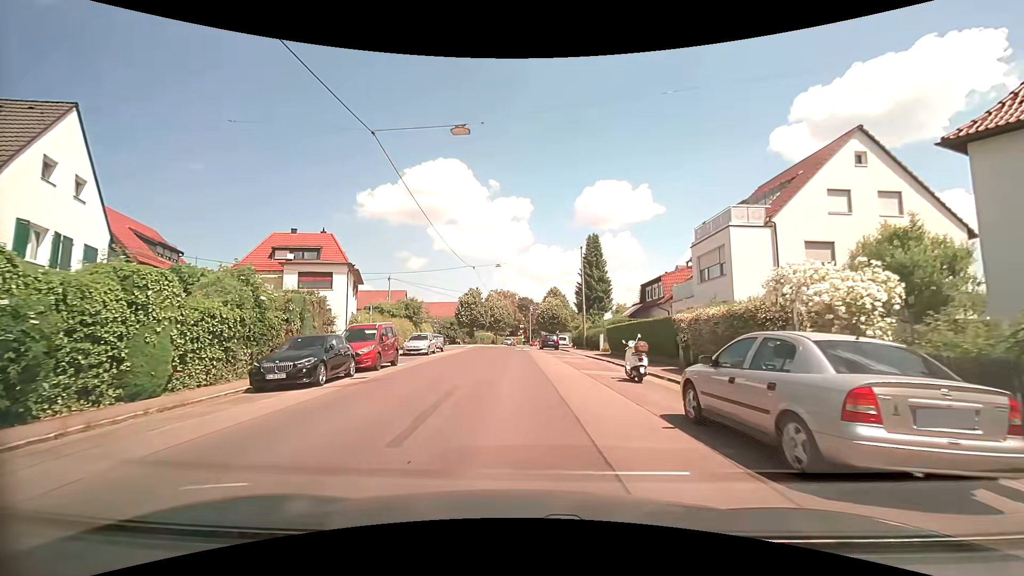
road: tertiary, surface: asphalt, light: Day
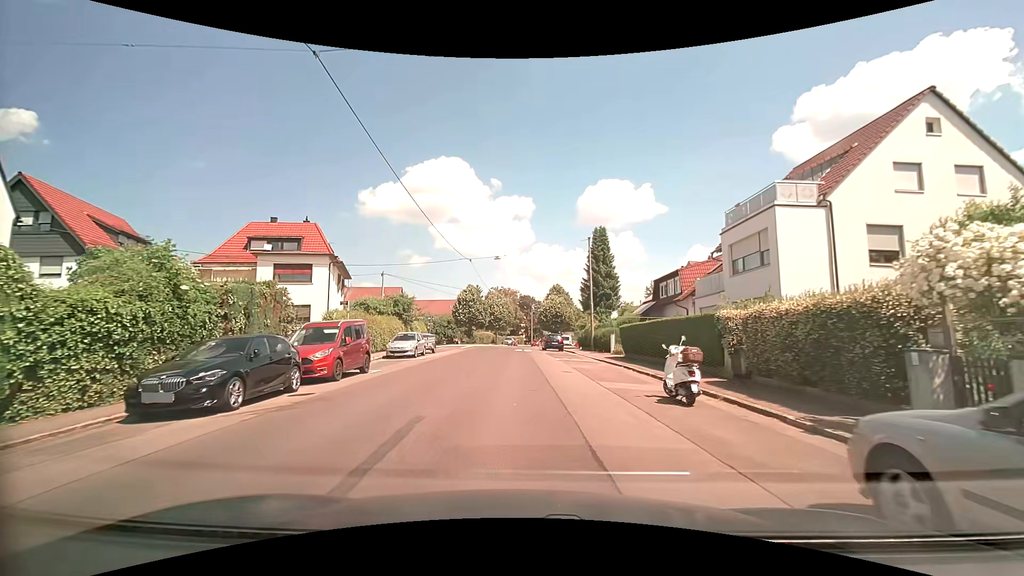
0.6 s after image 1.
(0.0, +4.2) m; 0°
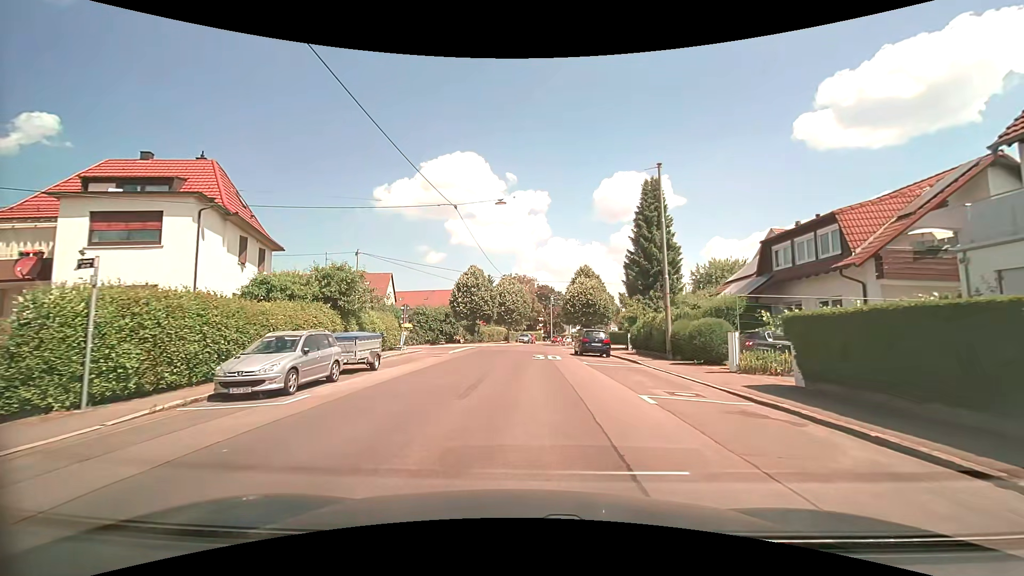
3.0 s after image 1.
(-0.3, +16.6) m; -2°
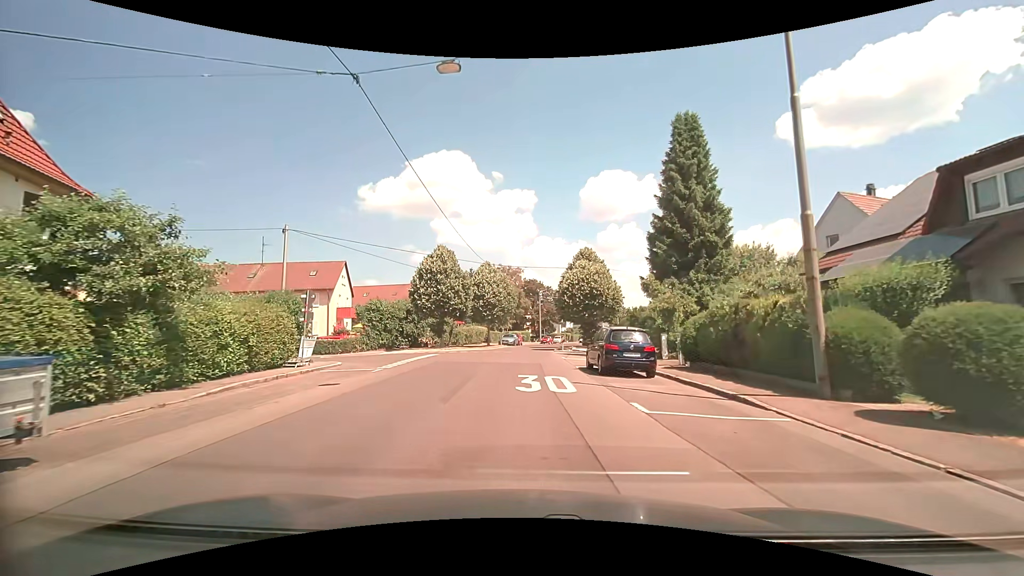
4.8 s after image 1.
(+0.1, +12.4) m; +1°
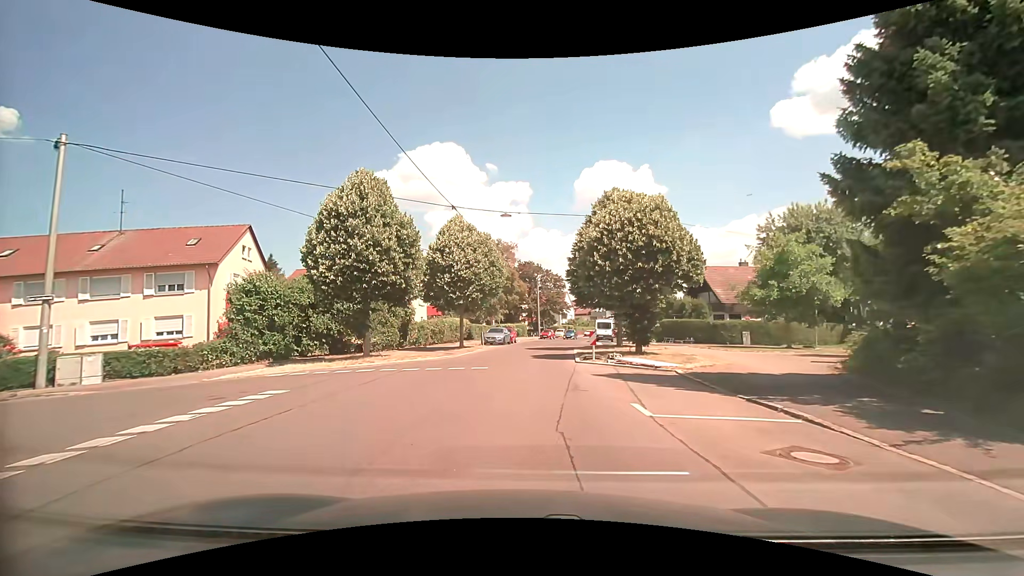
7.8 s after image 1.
(0.0, +18.1) m; 0°
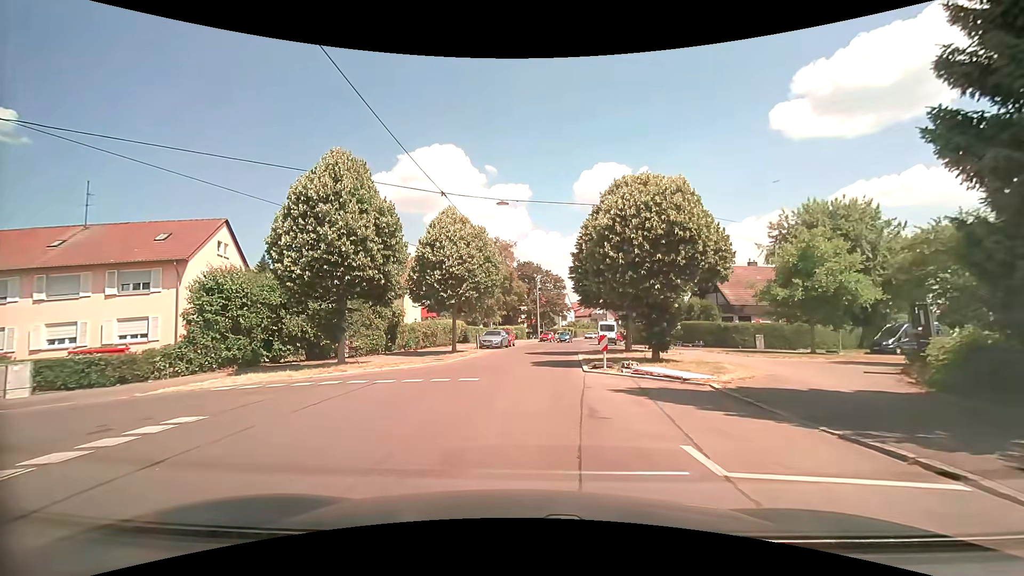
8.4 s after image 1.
(0.0, +2.7) m; -1°
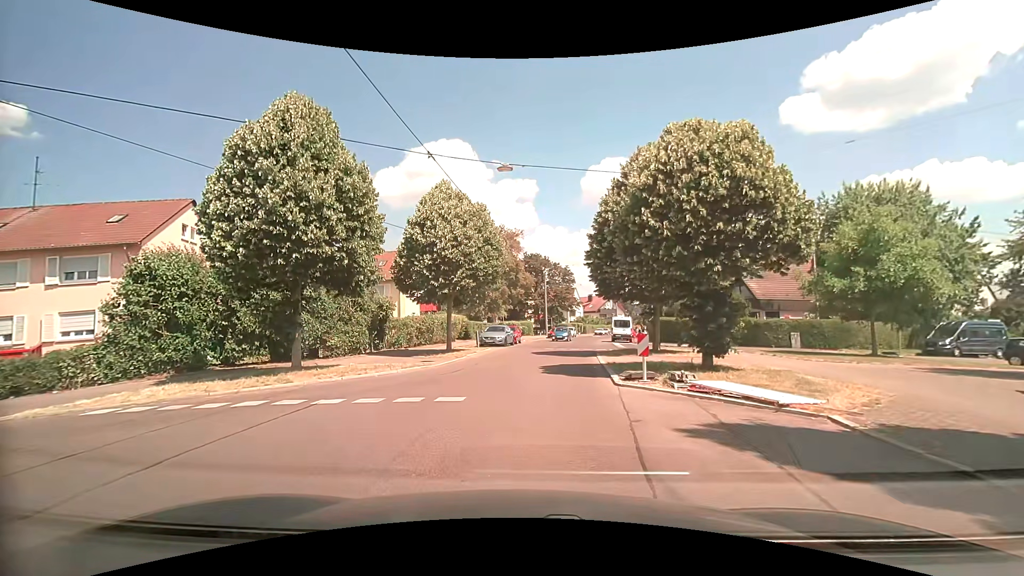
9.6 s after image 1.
(0.0, +4.1) m; -1°
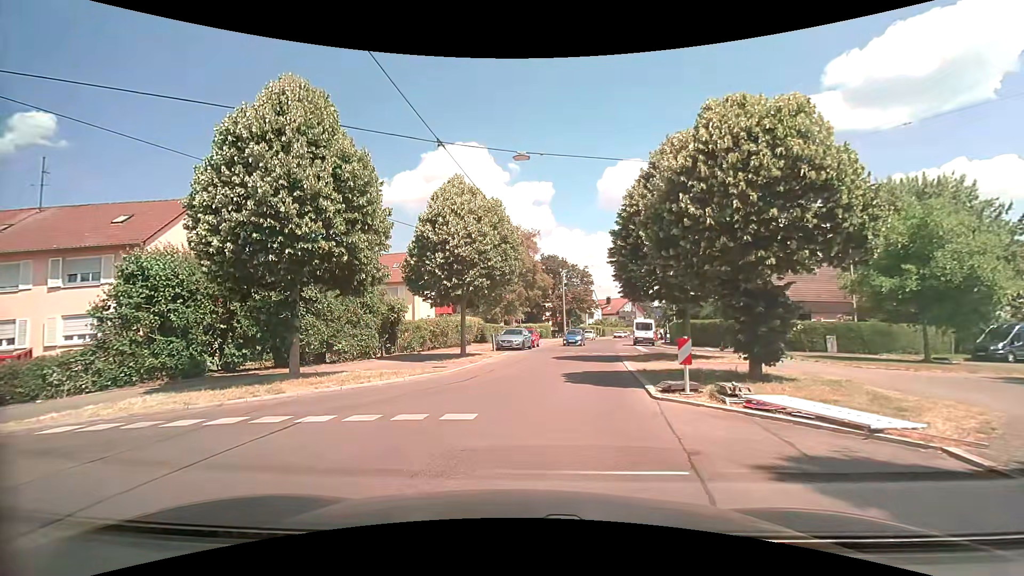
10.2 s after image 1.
(0.0, +1.5) m; -1°
